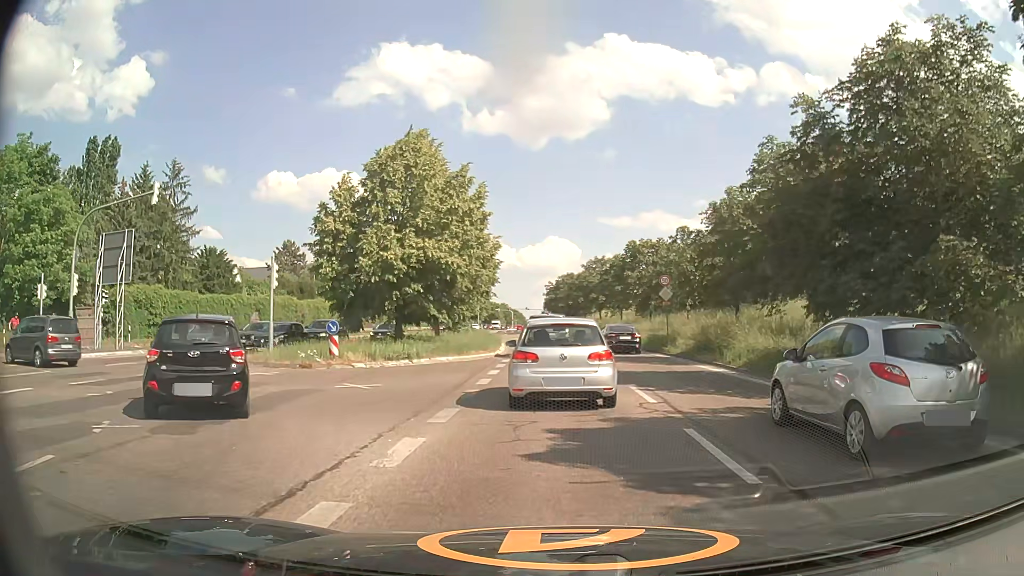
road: primary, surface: asphalt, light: Day
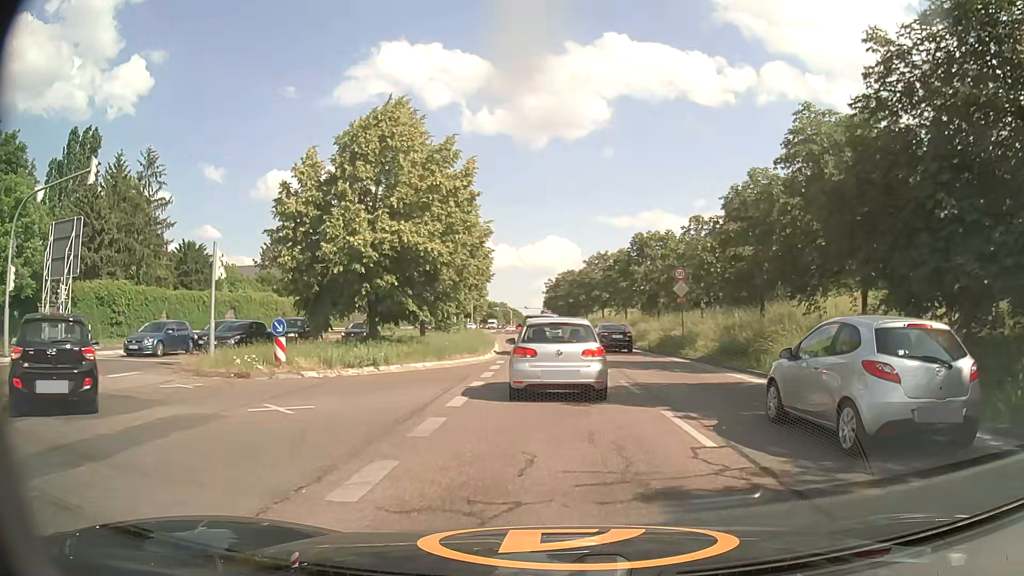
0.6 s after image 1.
(0.0, +4.5) m; -1°
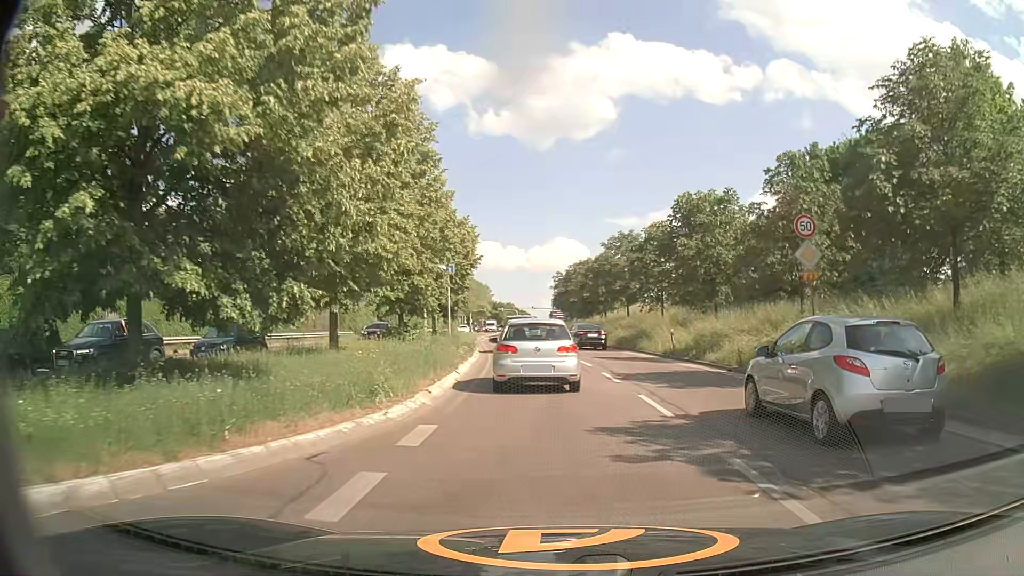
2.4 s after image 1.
(0.0, +15.9) m; 0°
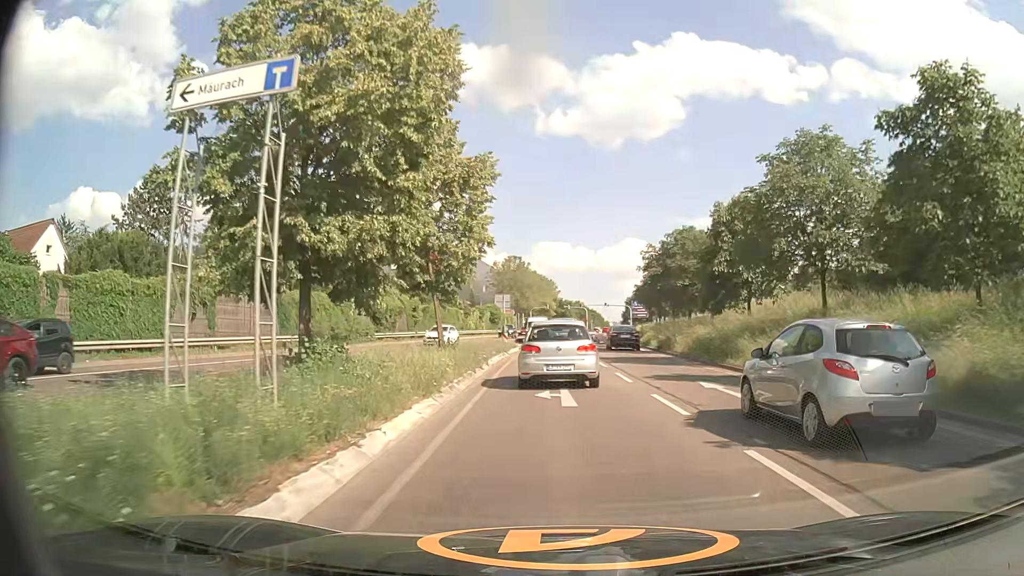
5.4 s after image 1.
(-1.4, +30.0) m; -7°
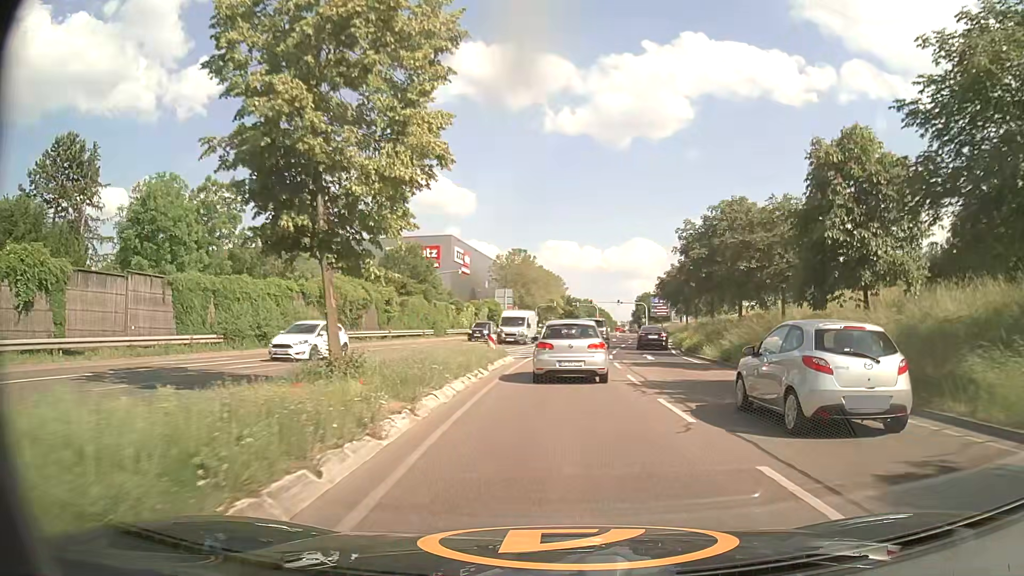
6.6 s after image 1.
(0.0, +13.0) m; 0°
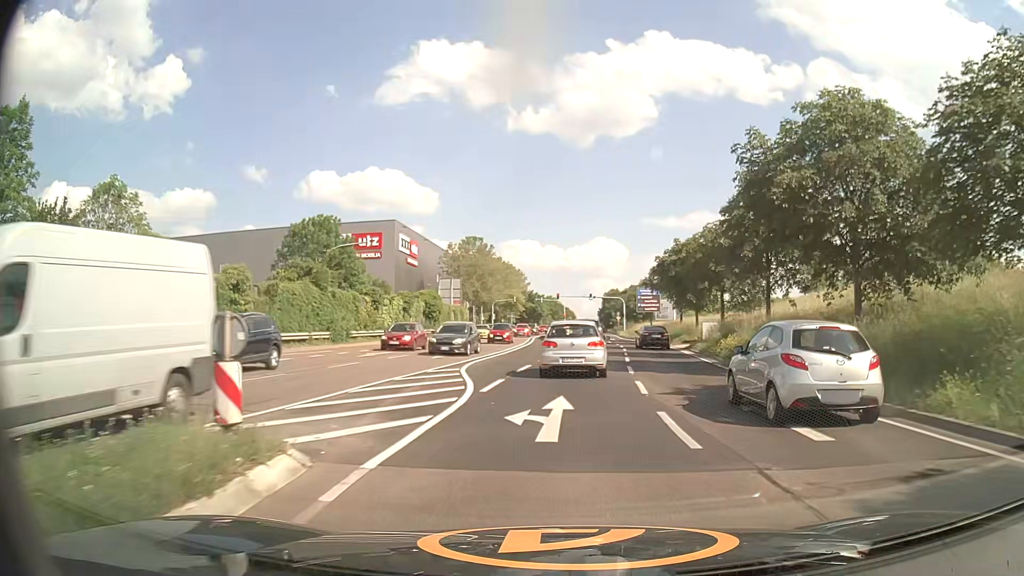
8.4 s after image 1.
(+0.3, +20.5) m; +3°
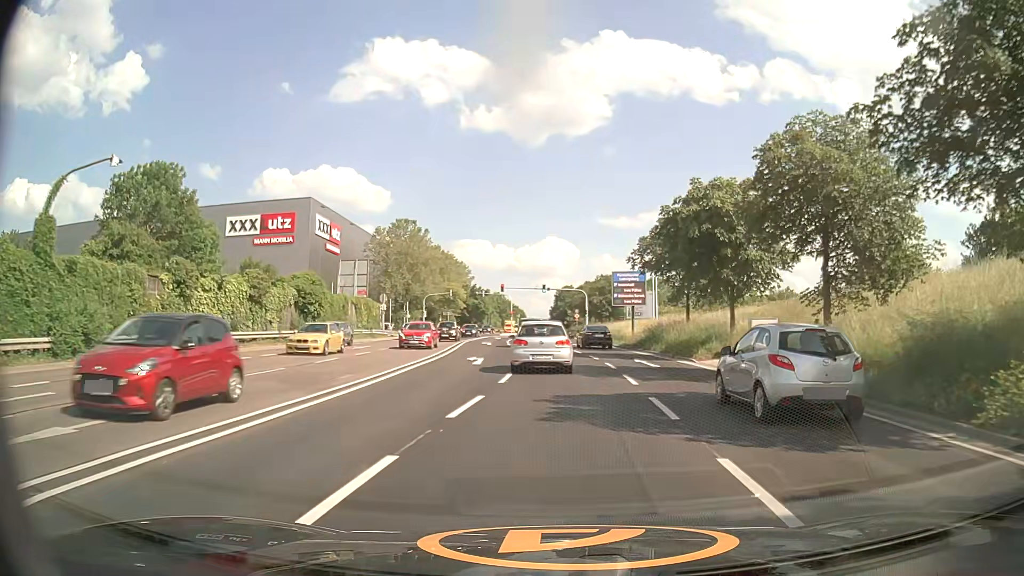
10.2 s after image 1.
(+1.0, +22.0) m; +4°
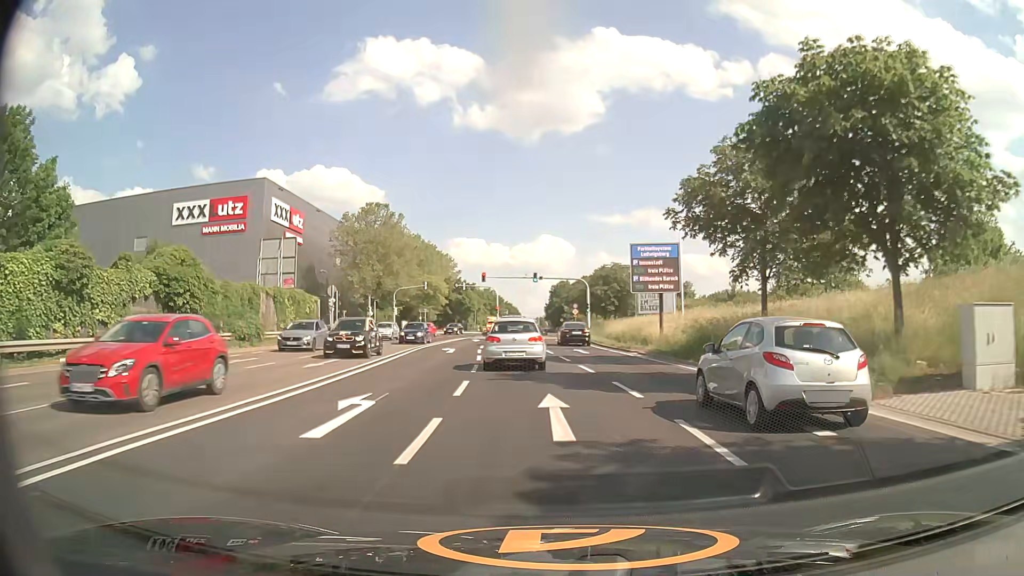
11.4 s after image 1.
(+0.3, +15.6) m; +1°
(0, +10) (-1, +20) (-1, +30) (-2, +40) (-3, +50) (-3, +60) (-3, +70) (-3, +80) (-3, +90) (-3, +100) m
